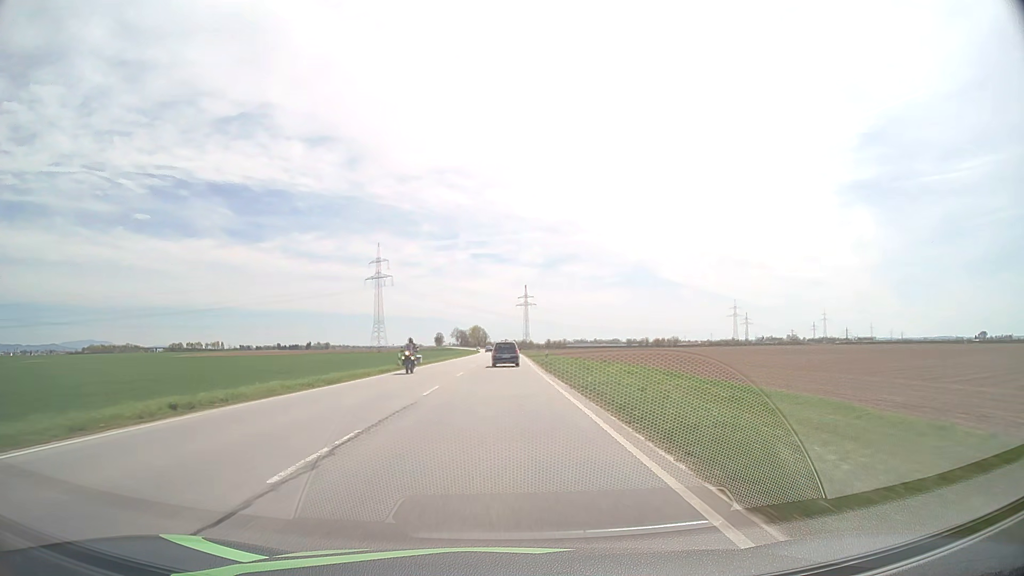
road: primary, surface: asphalt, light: Day
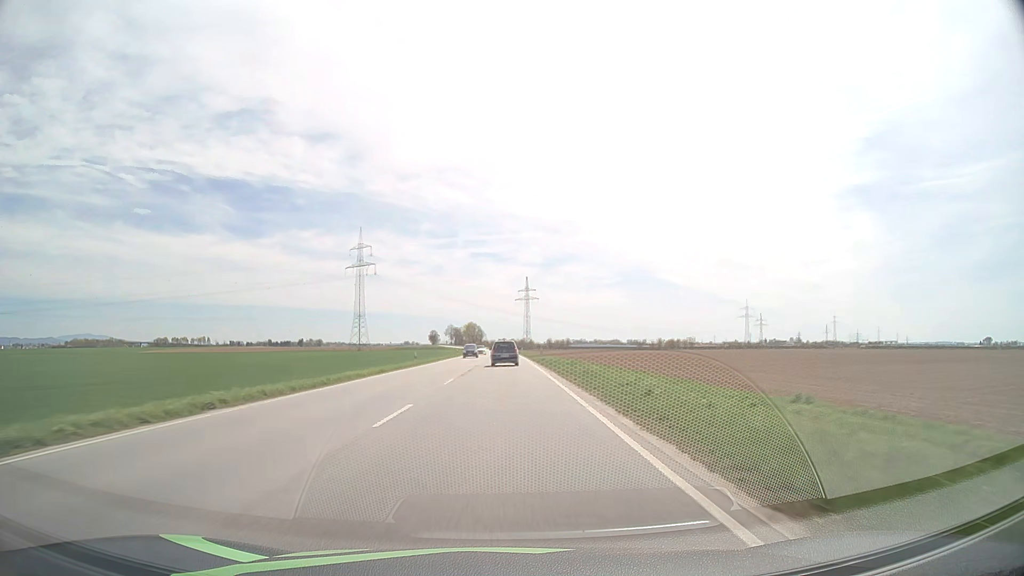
(+0.1, +43.6) m; 0°
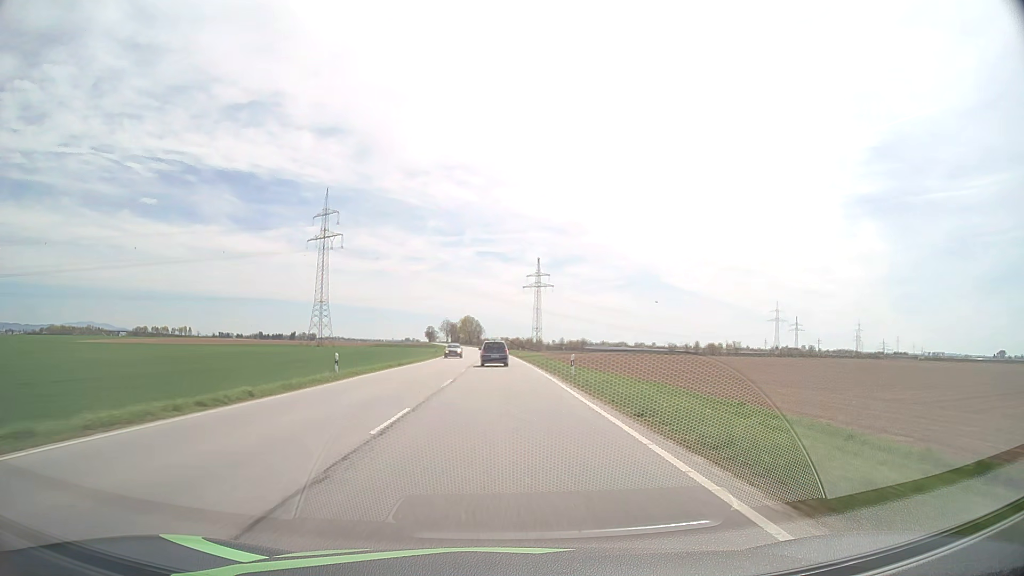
(0.0, +73.3) m; 0°
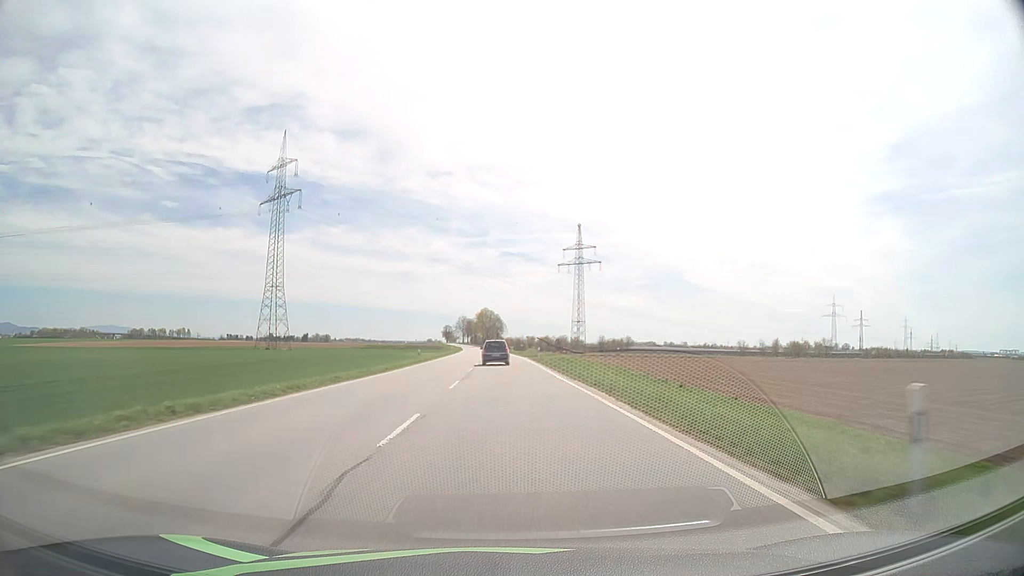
(-1.2, +73.7) m; -2°
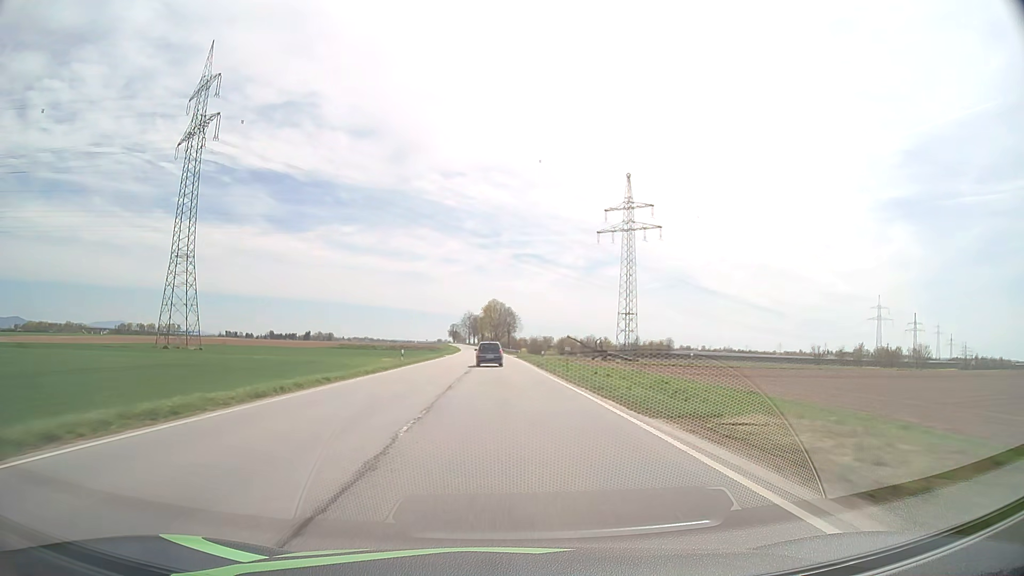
(-0.7, +59.3) m; -1°
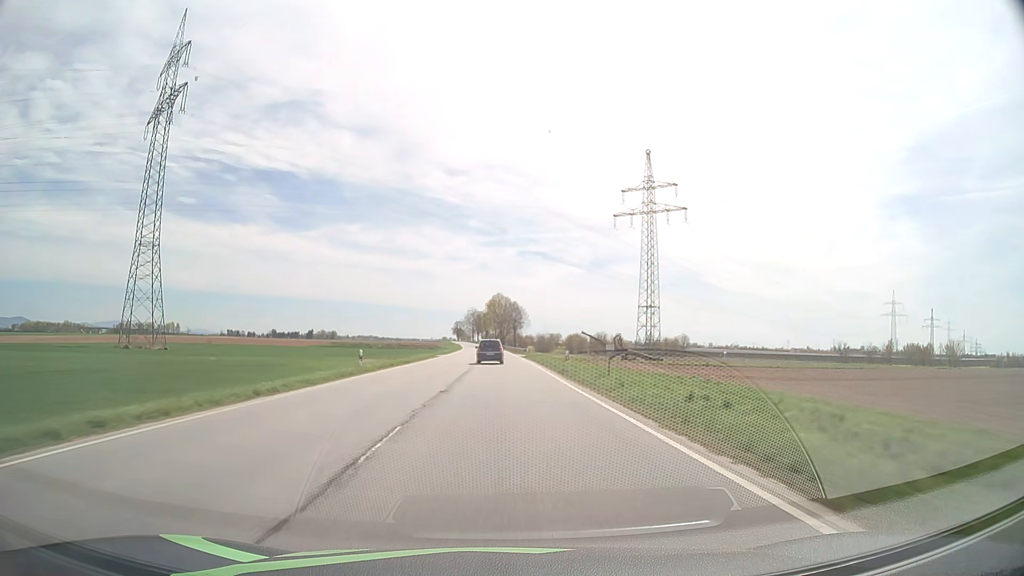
(0.0, +14.9) m; 0°
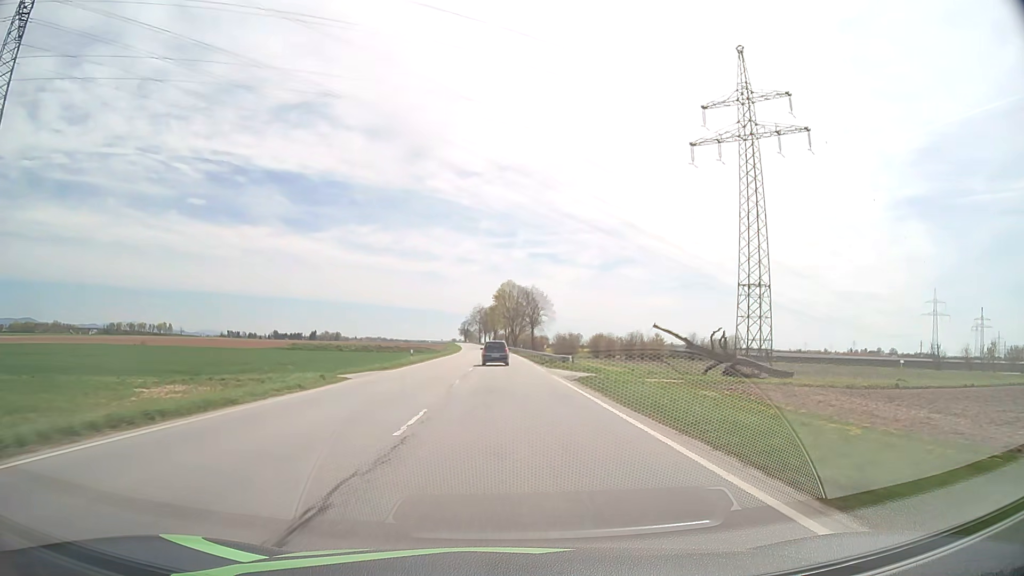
(-0.5, +45.0) m; -1°
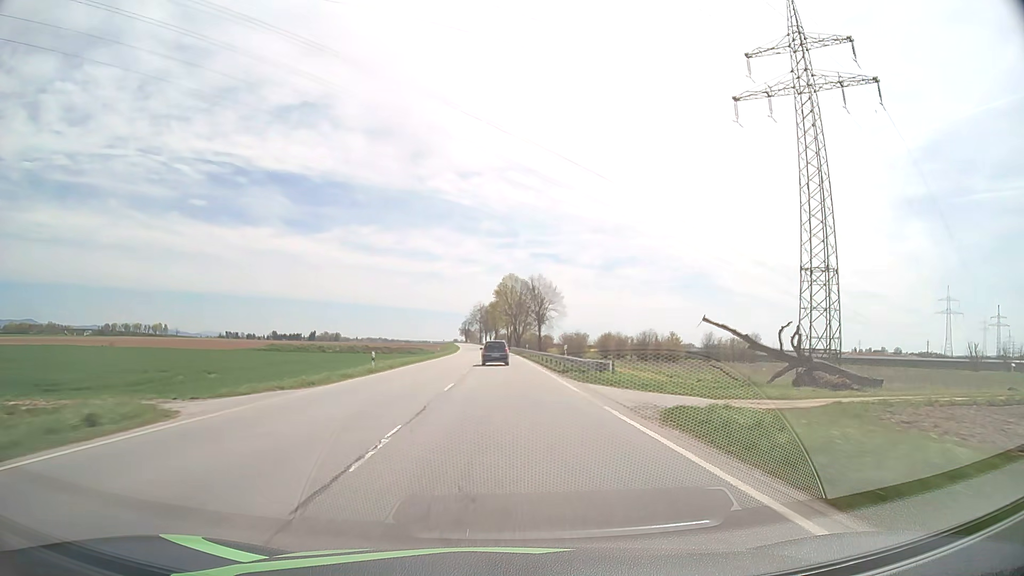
(0.0, +15.1) m; 0°
(0, +10) (0, +20) (0, +30) (0, +40) (0, +50) (0, +60) (-1, +70) (-1, +80) (-1, +90) (-1, +100) m
